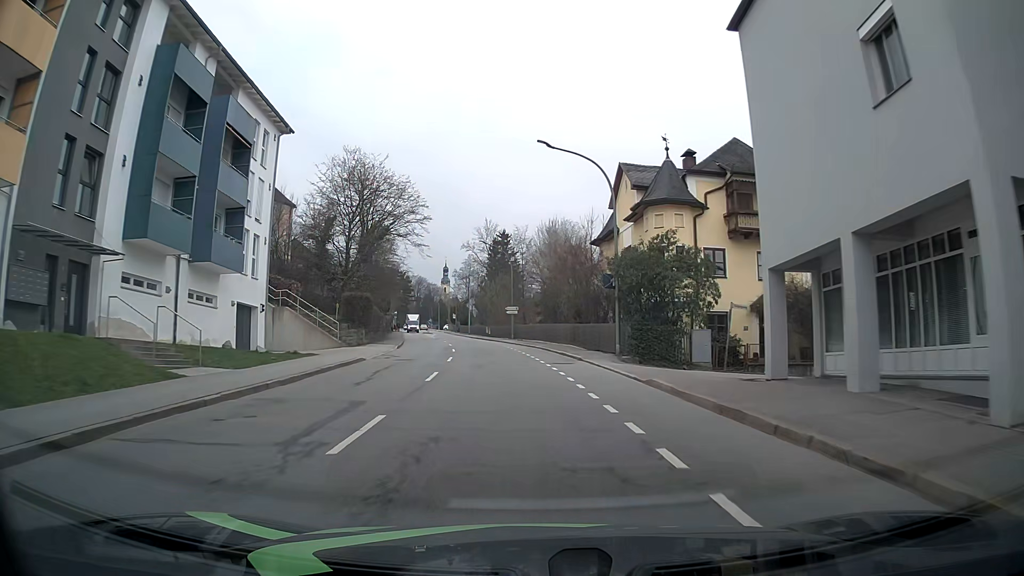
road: tertiary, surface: asphalt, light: Day
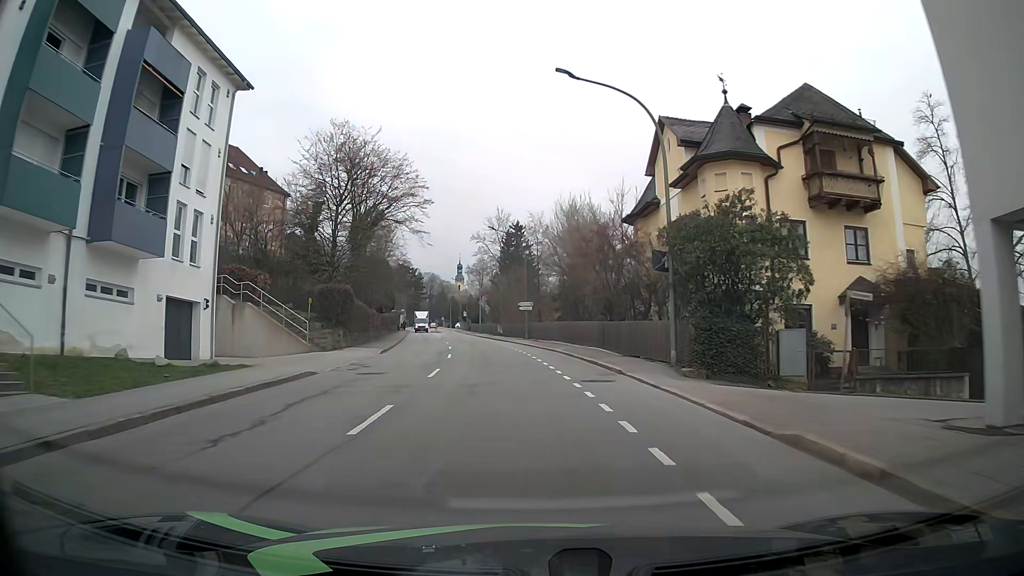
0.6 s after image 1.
(0.0, +7.9) m; -2°
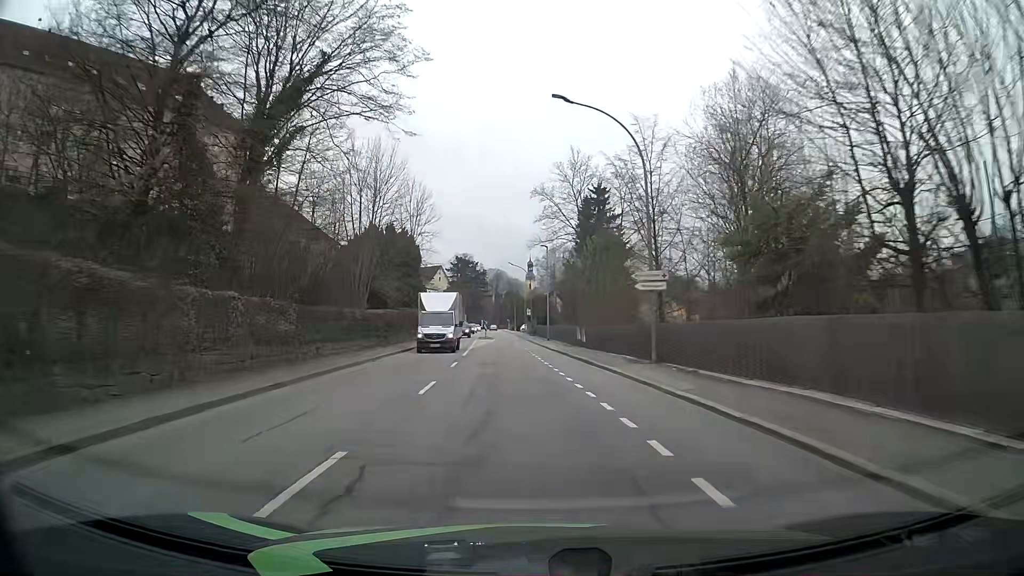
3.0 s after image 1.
(-1.4, +31.4) m; -5°
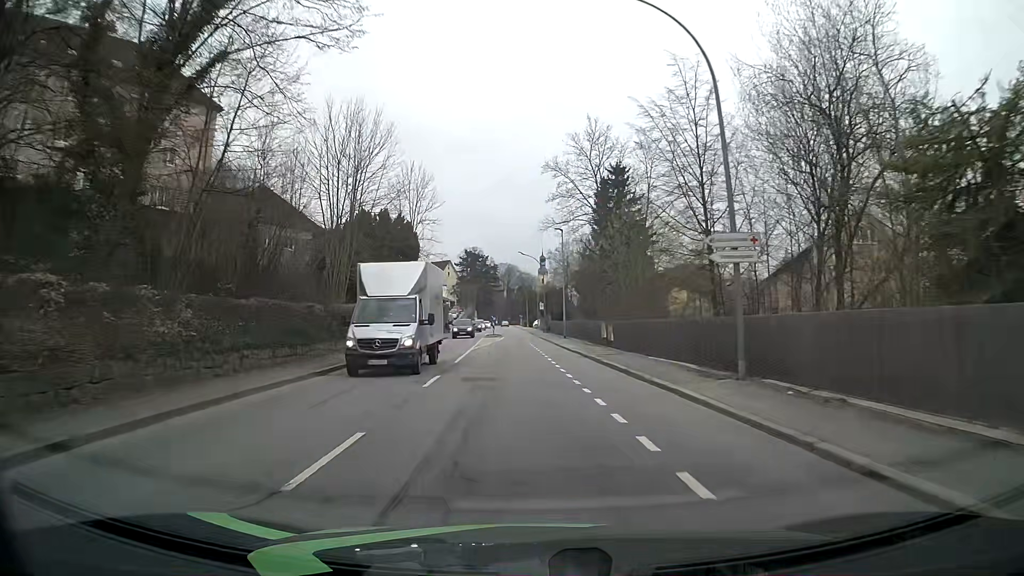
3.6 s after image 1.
(-0.1, +7.9) m; -1°
(0, +10) (0, +20) (-1, +30) (-1, +40) (-1, +50) (-1, +60) (-2, +70) (-3, +80) (-4, +90) (-5, +100) m
